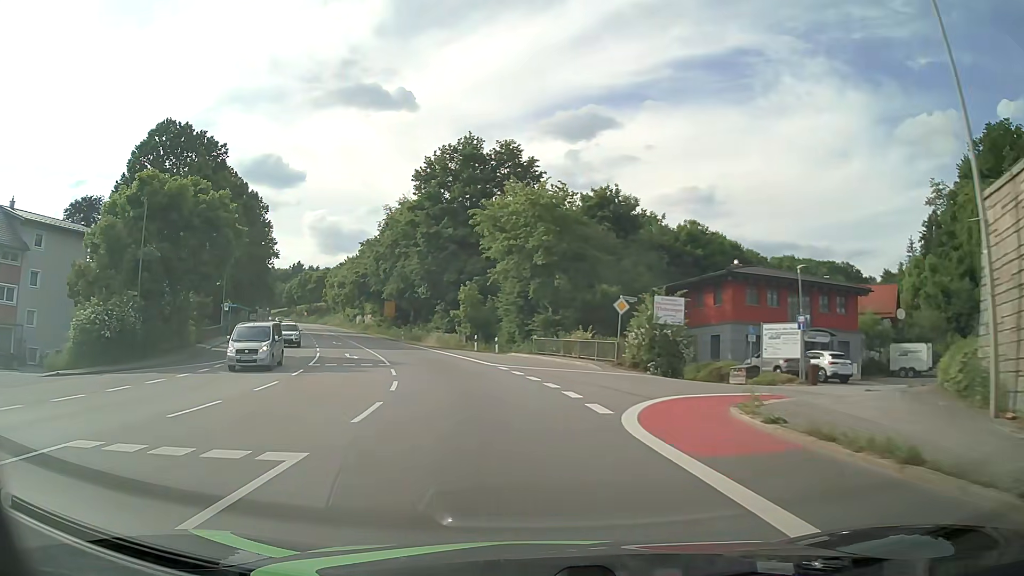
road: primary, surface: asphalt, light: Day
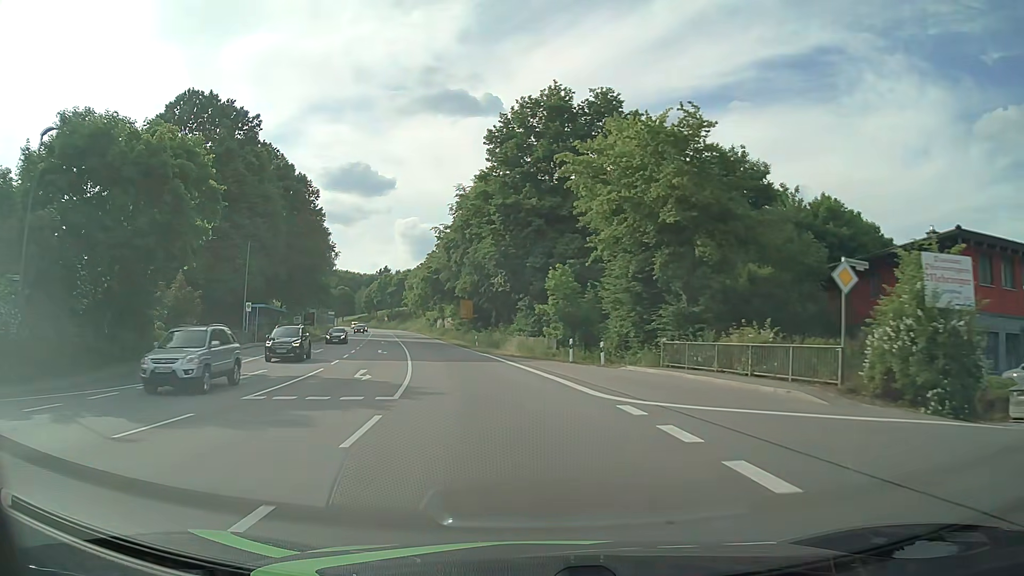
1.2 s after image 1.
(-1.0, +15.1) m; -8°
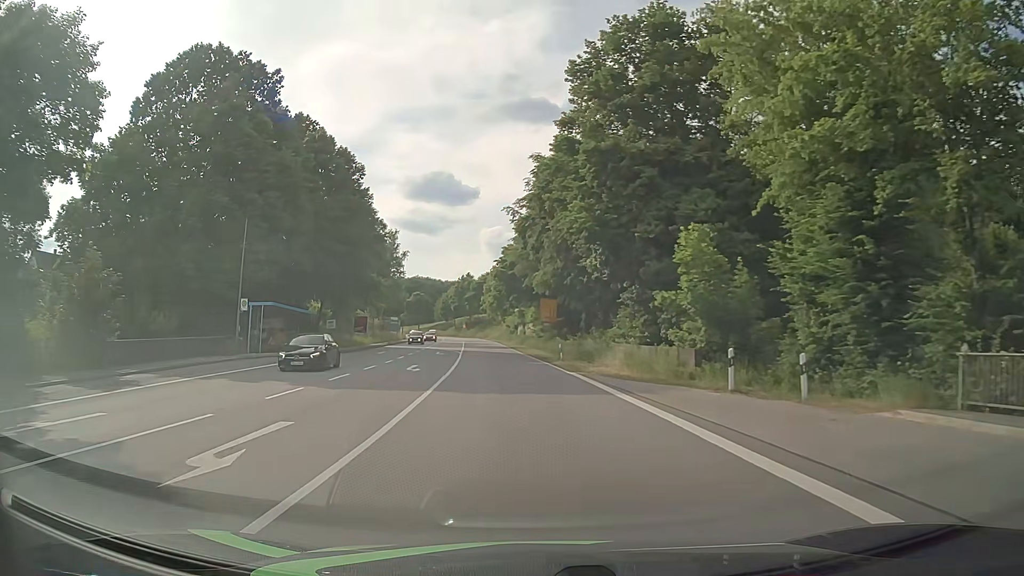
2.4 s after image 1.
(-0.9, +15.2) m; -7°
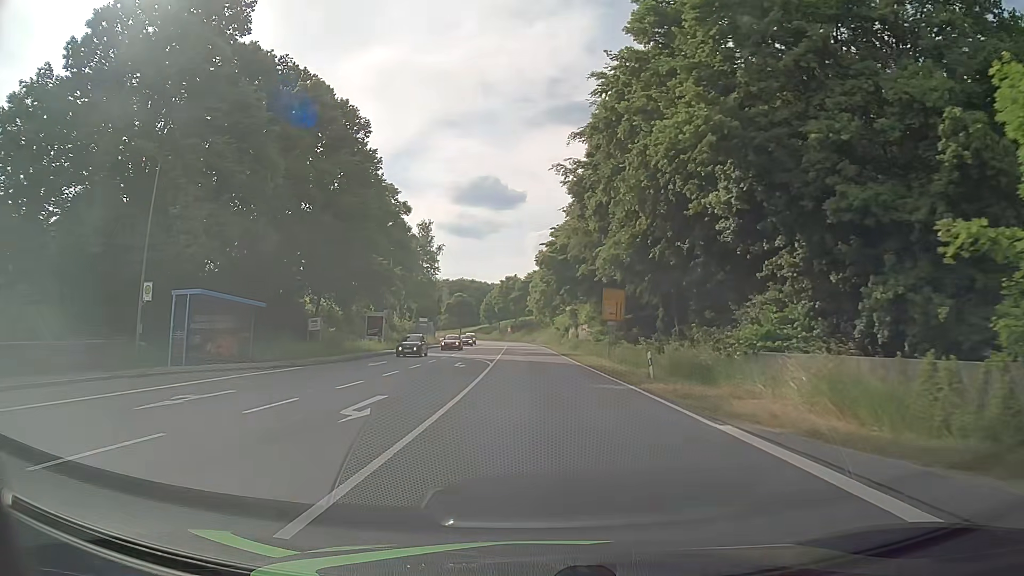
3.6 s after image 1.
(-0.7, +15.1) m; -4°
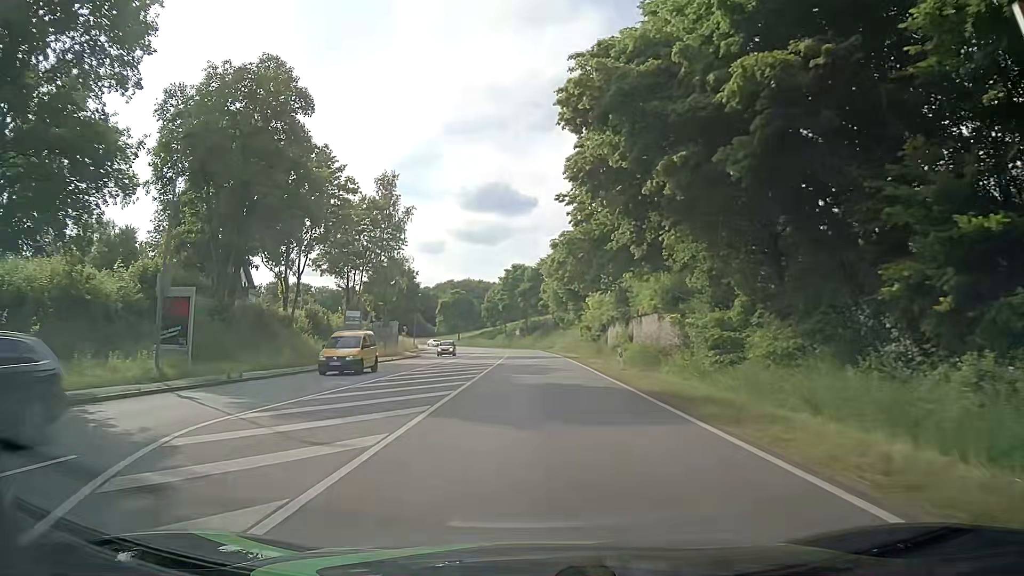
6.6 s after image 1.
(-0.5, +38.1) m; -1°
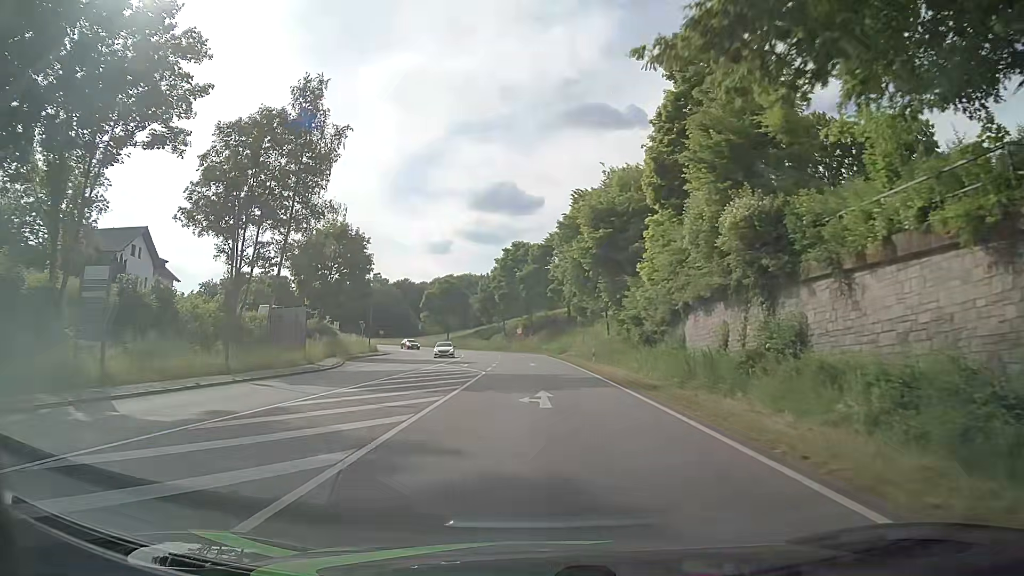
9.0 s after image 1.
(-0.5, +30.4) m; -1°
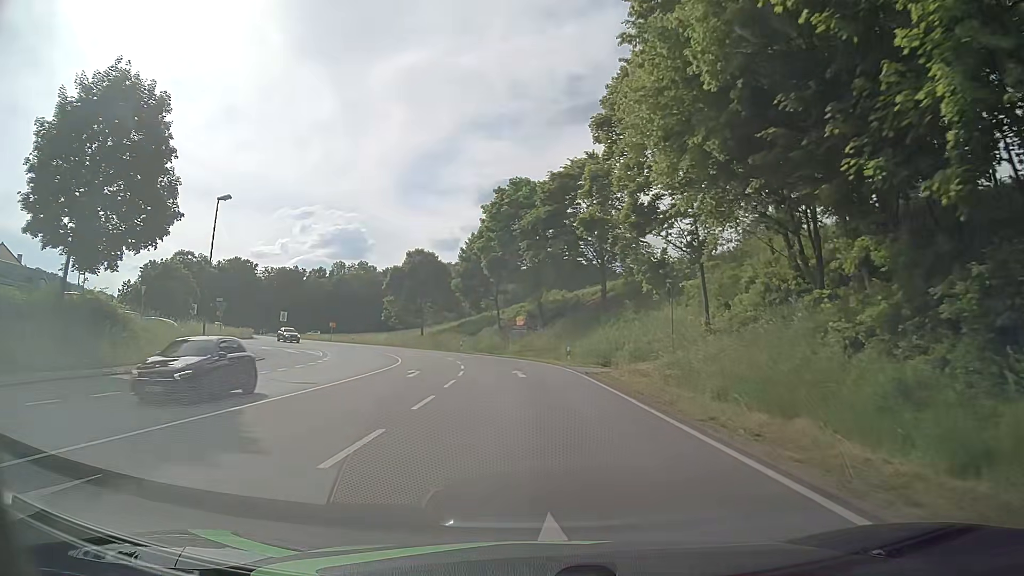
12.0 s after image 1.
(-0.2, +38.2) m; -1°
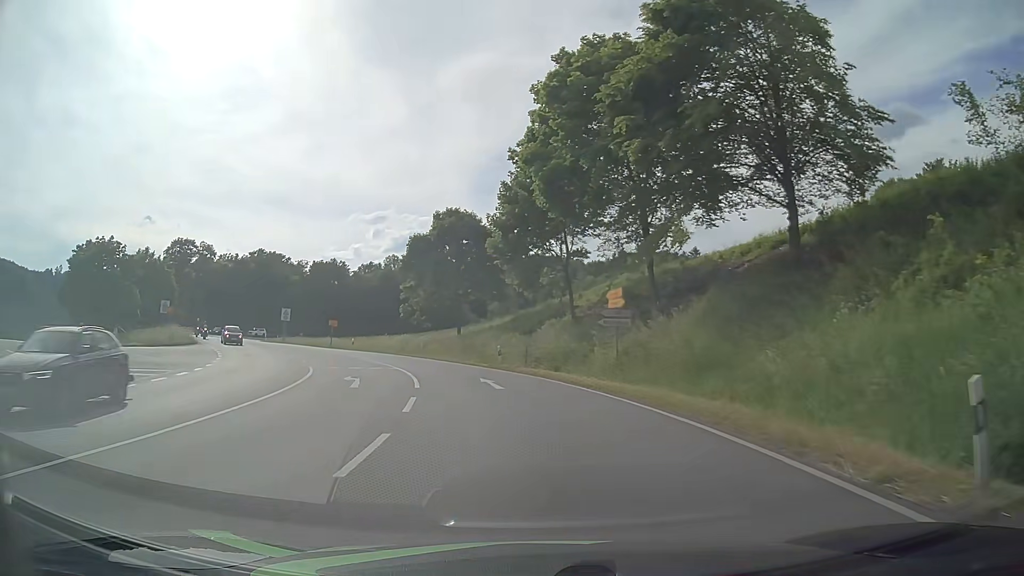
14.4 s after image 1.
(-1.2, +30.6) m; -6°
(0, +10) (-2, +20) (-4, +30) (-7, +39) (-12, +48) (-18, +56) (-24, +64) (-29, +72) (-35, +80) (-41, +89) m
